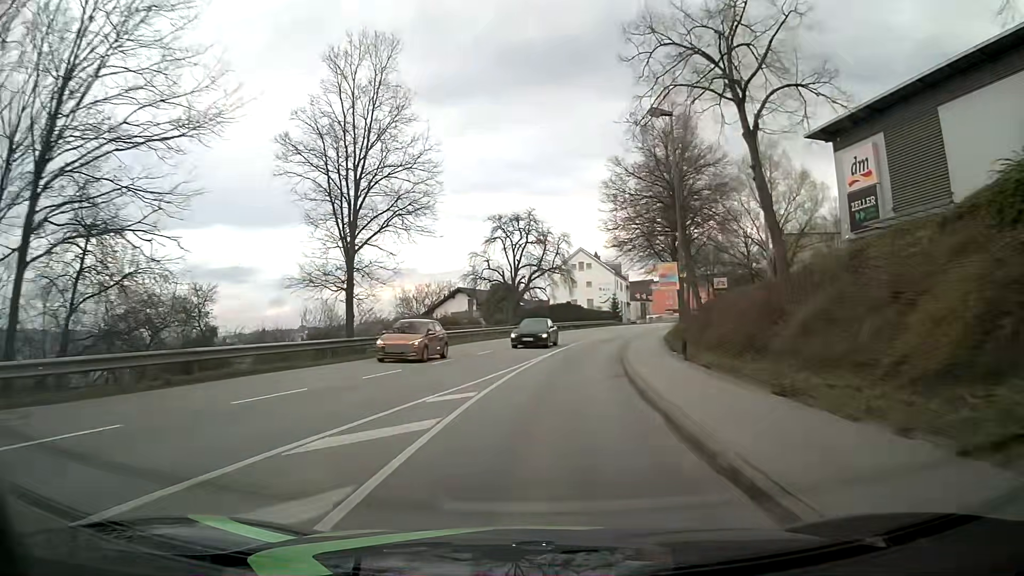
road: tertiary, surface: asphalt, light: Day
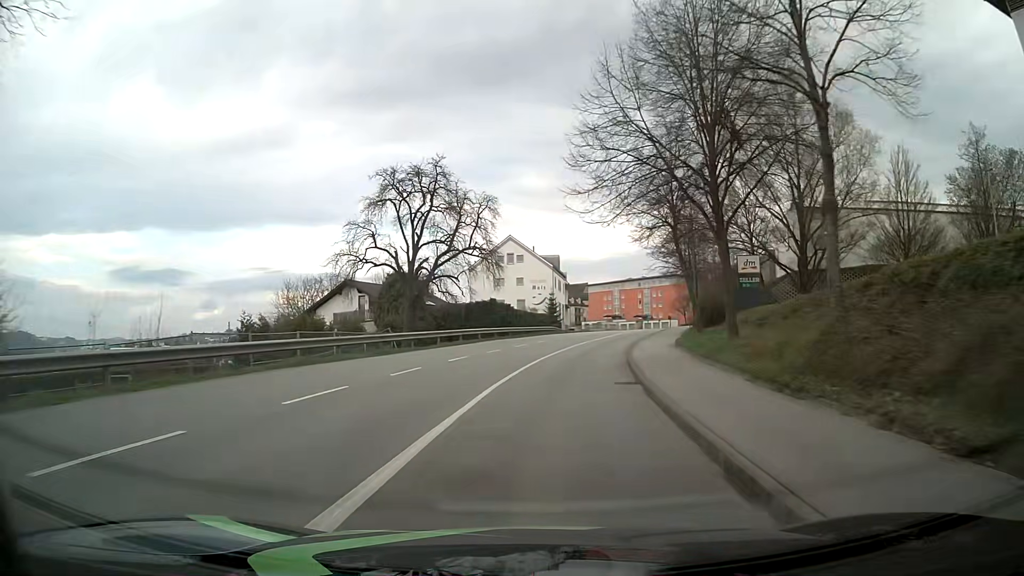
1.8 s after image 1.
(+1.3, +23.5) m; +7°
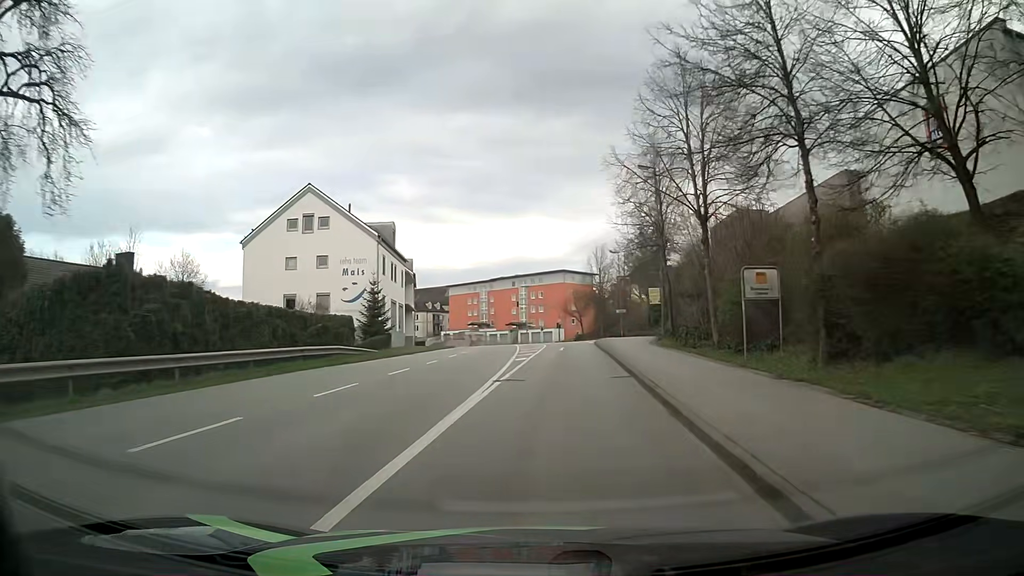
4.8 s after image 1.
(+3.9, +39.2) m; +11°
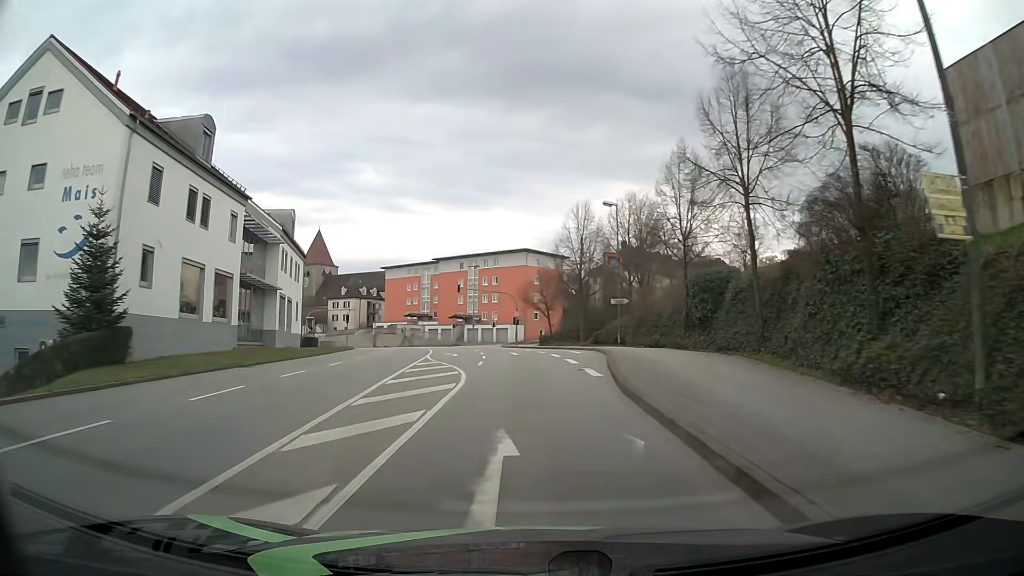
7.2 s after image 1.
(+1.3, +30.8) m; +3°
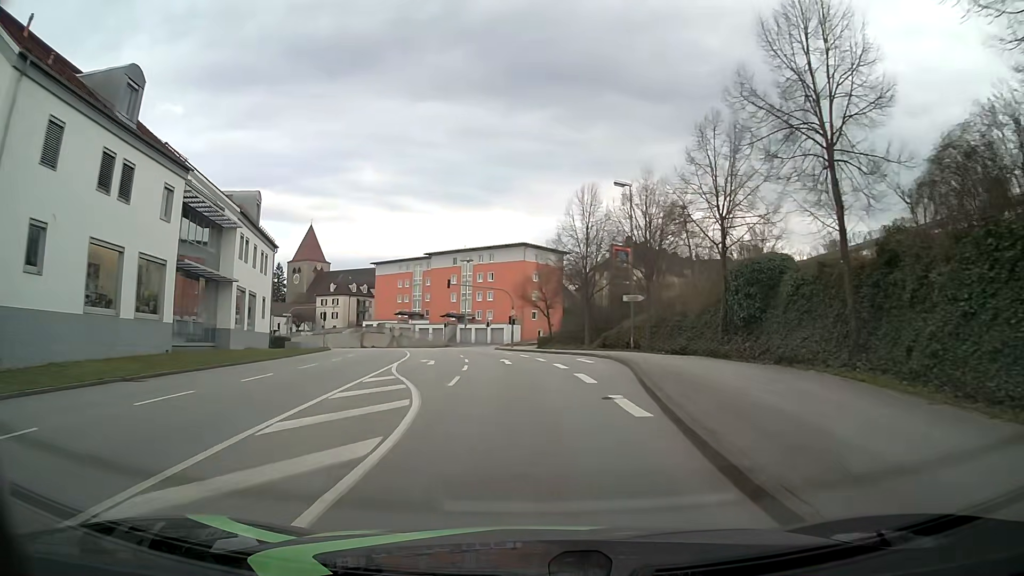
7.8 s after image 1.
(0.0, +7.1) m; 0°
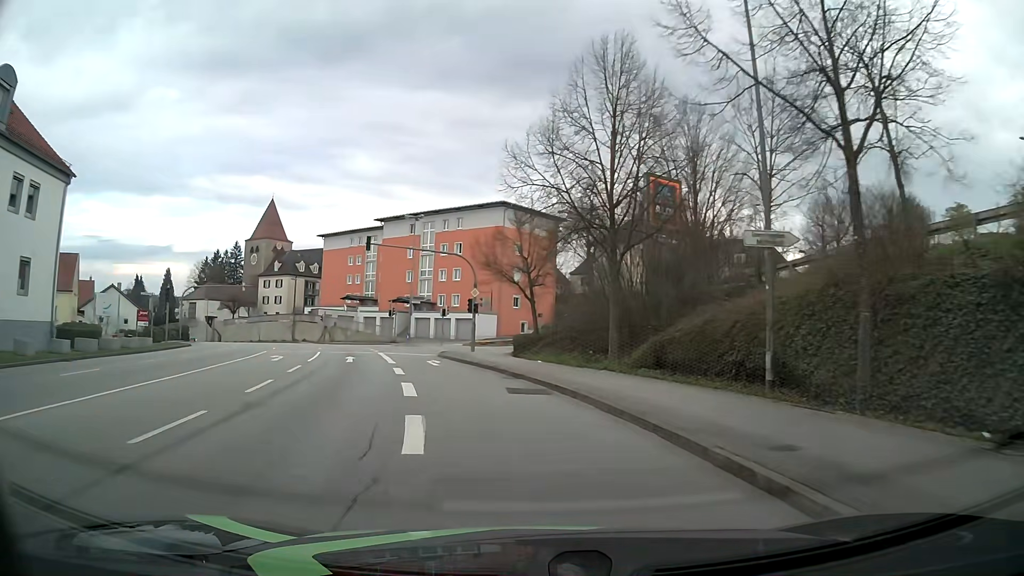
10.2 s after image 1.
(+0.9, +26.3) m; +1°
(-1, +10) (-2, +20) (-5, +30) (-7, +39) (-4, +49) (+4, +55) (+12, +61) (+20, +66) (+29, +72) (+37, +77) m
